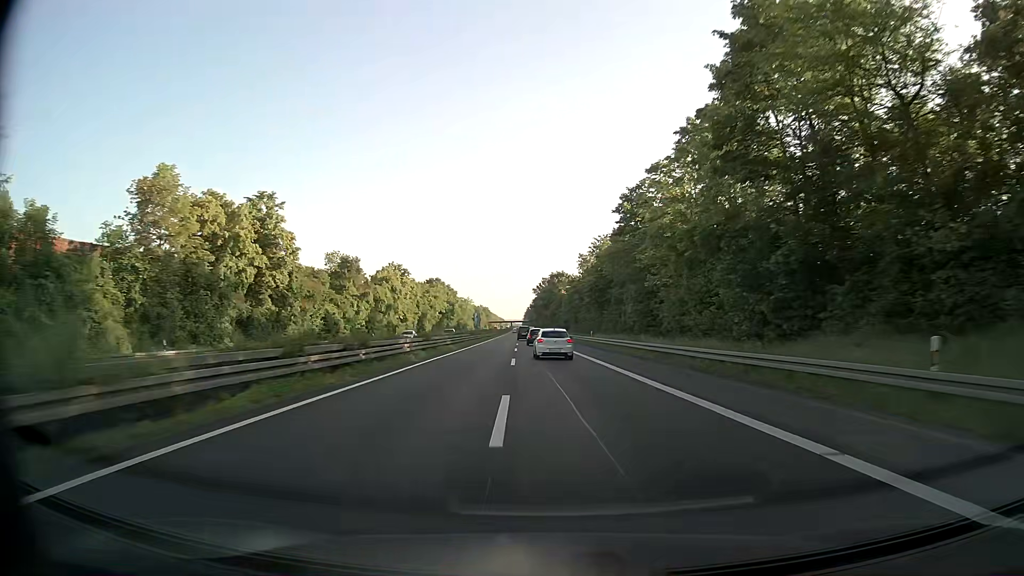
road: trunk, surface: asphalt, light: Day
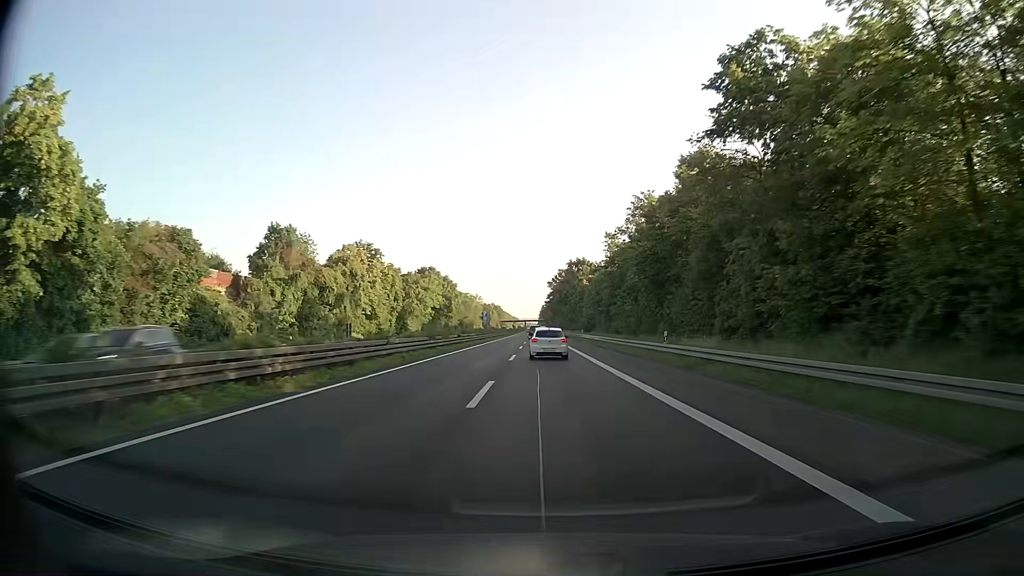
(-0.4, +32.2) m; -1°
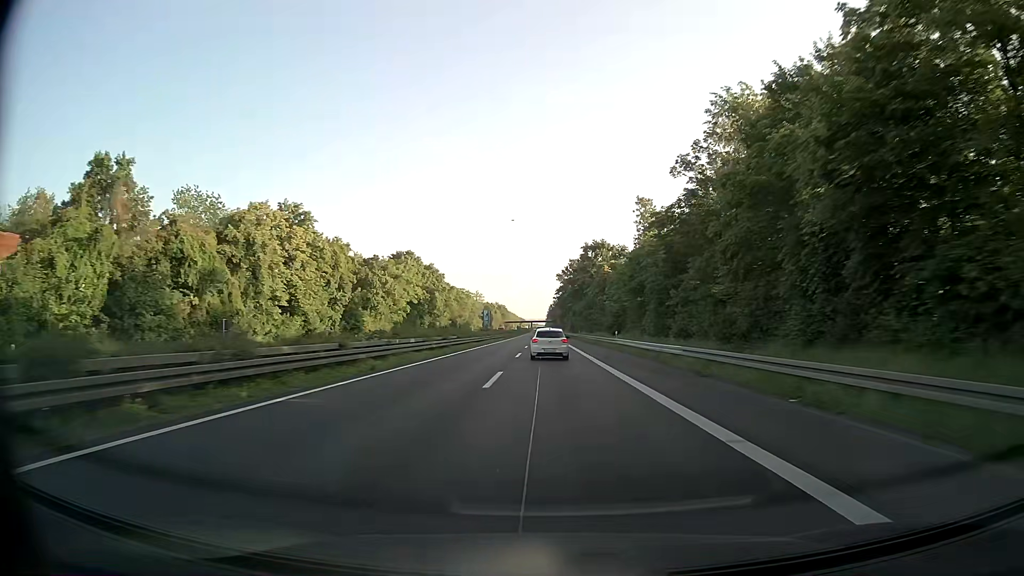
(-0.4, +32.1) m; -1°
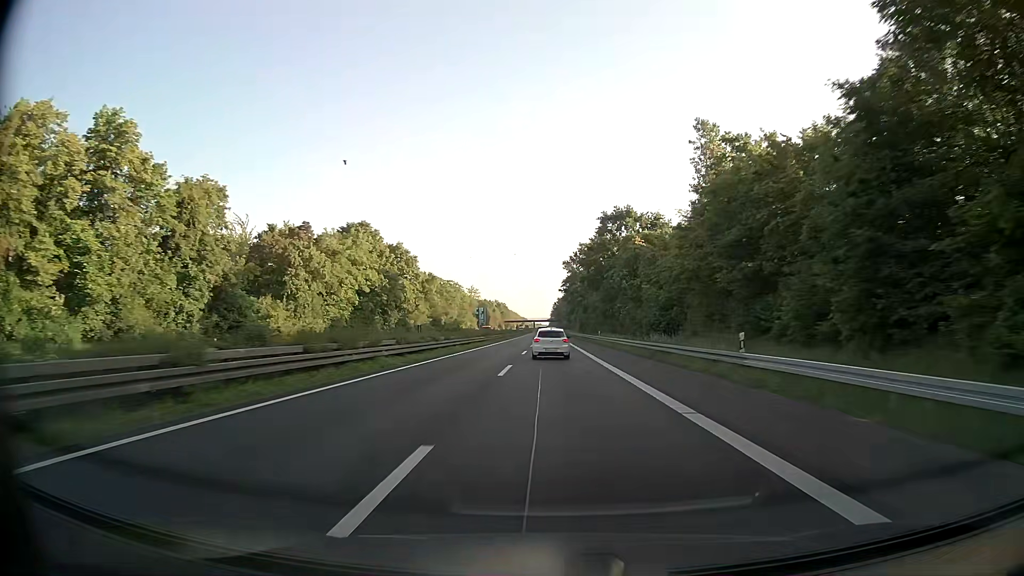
(-0.2, +32.0) m; 0°
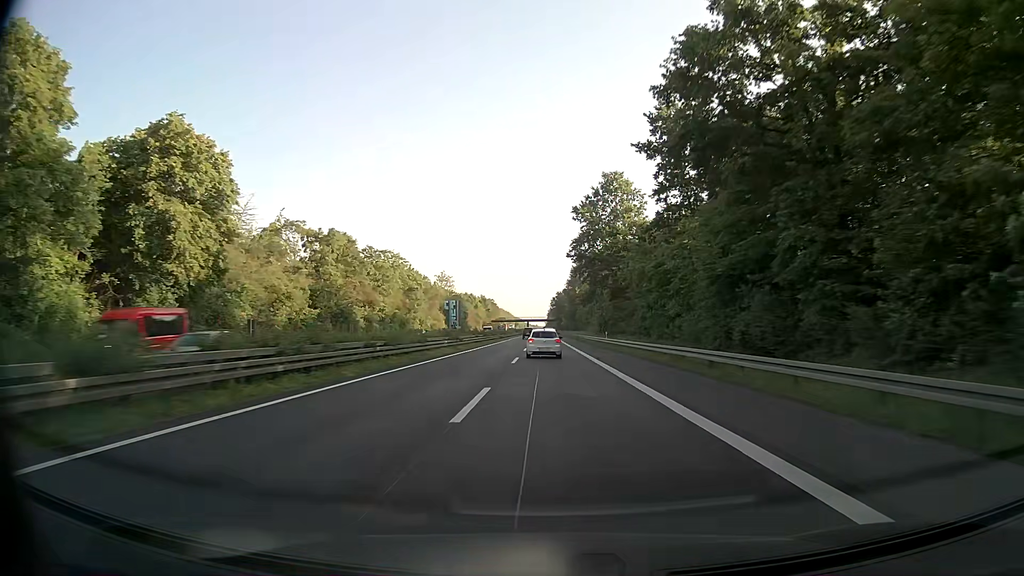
(+0.1, +64.0) m; 0°
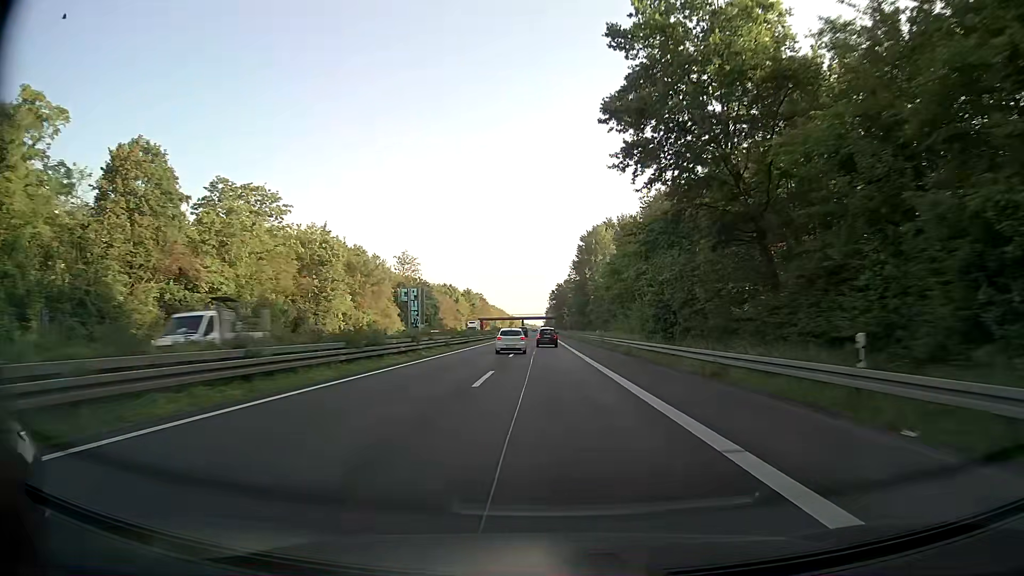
(+0.1, +48.0) m; 0°
